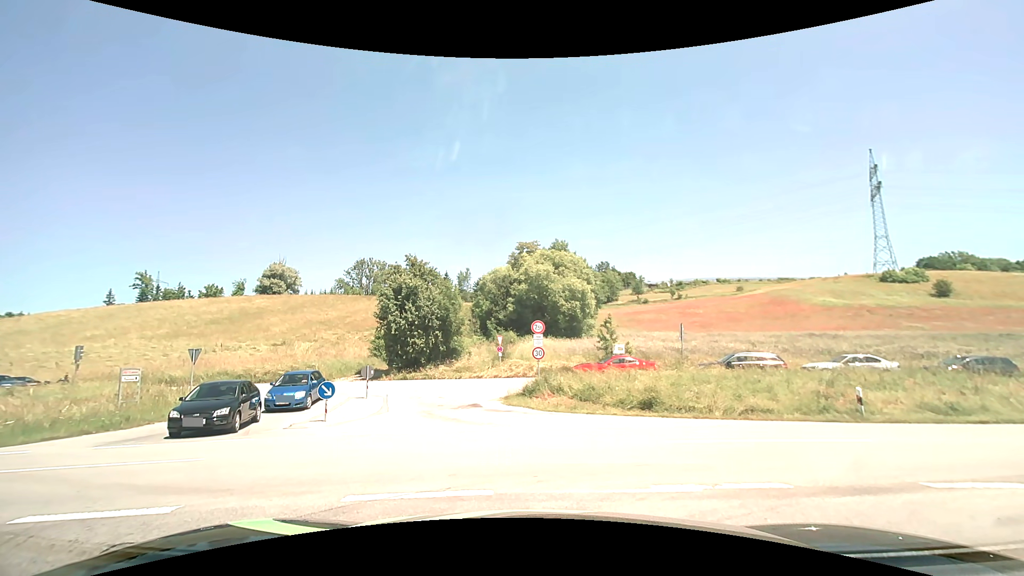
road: residential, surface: asphalt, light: Day
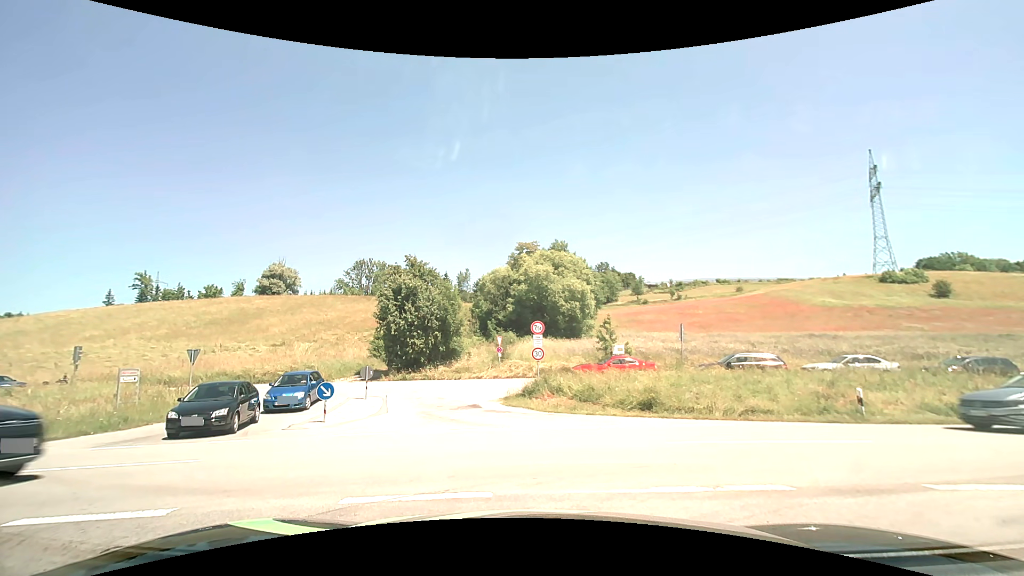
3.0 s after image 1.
(0.0, +0.1) m; 0°
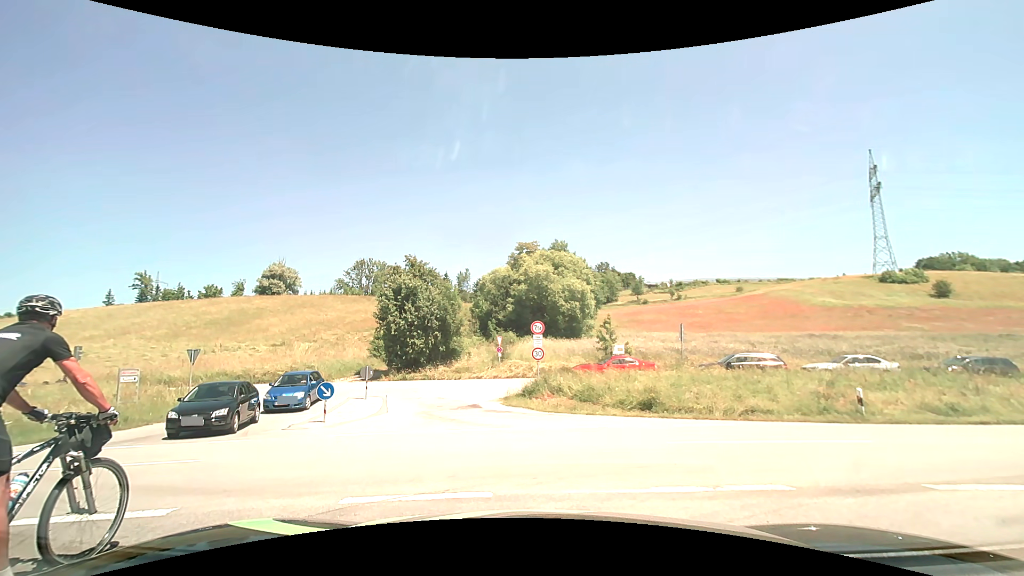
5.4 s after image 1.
(0.0, 0.0) m; 0°
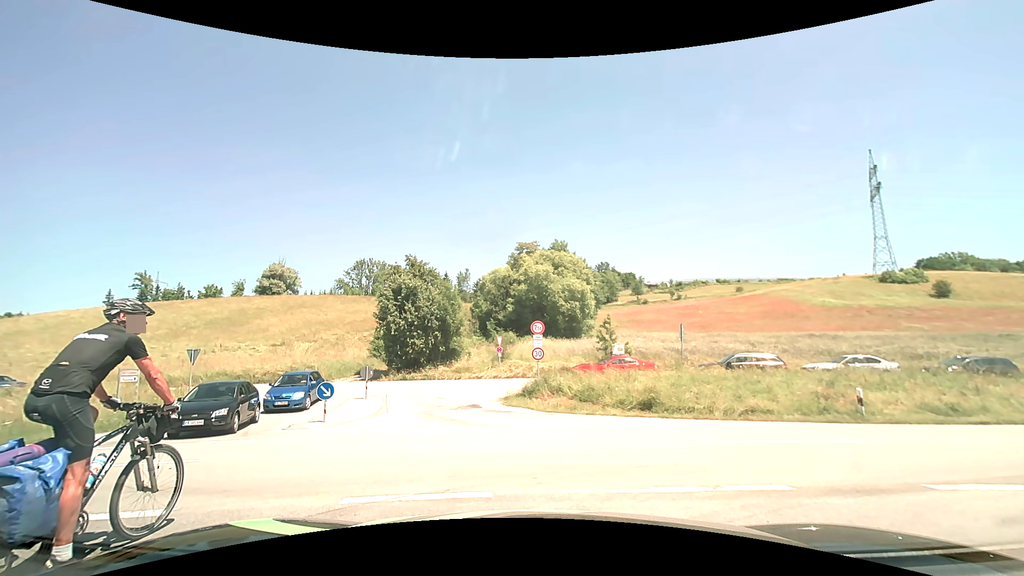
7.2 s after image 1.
(0.0, 0.0) m; 0°
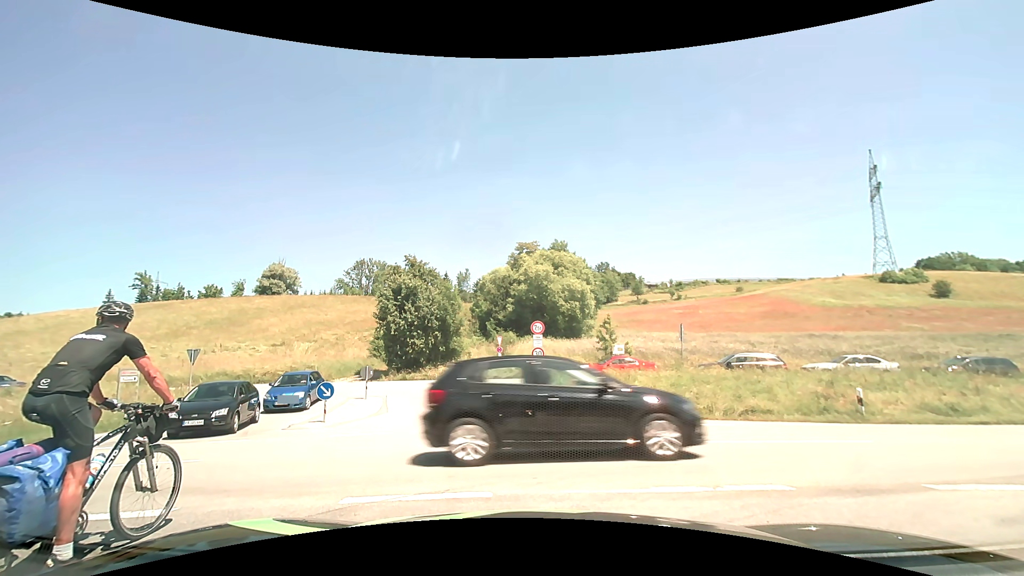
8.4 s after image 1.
(0.0, 0.0) m; 0°
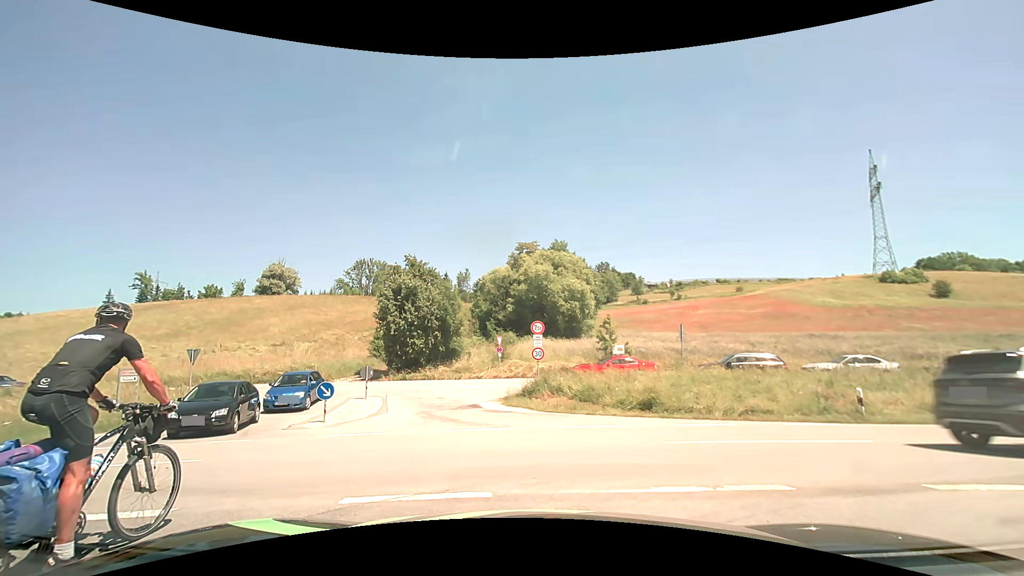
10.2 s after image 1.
(0.0, 0.0) m; 0°
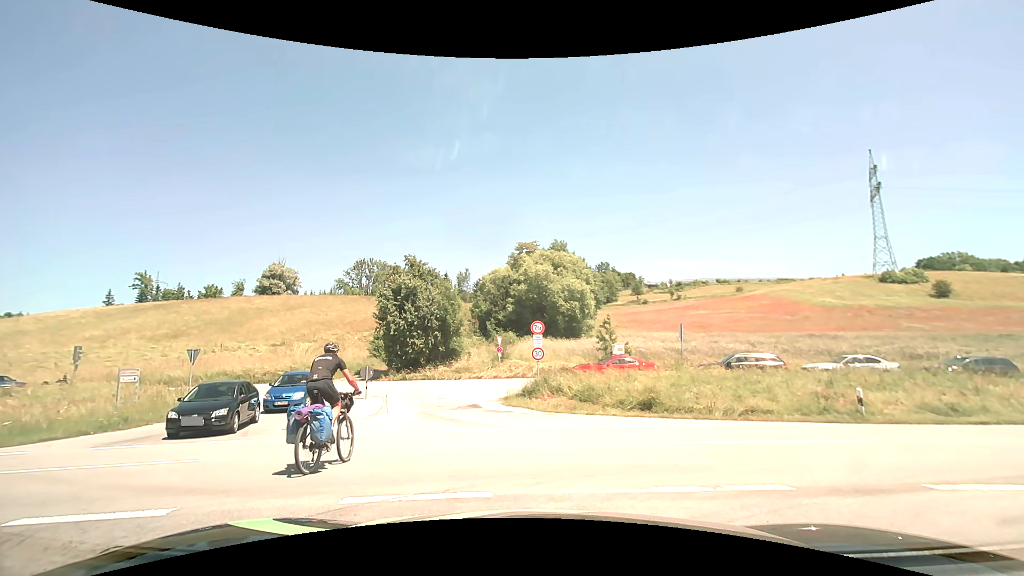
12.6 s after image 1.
(0.0, 0.0) m; 0°
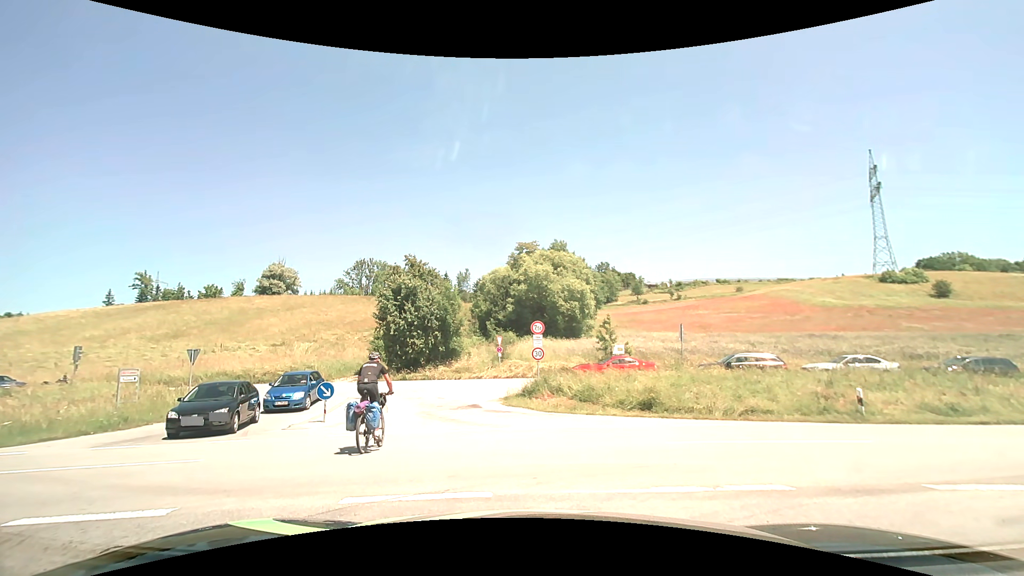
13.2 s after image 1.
(0.0, 0.0) m; 0°
(+4, +9) (+13, +12) (+23, +13) (+33, +15) (+43, +16) (+53, +18) (+63, +20) (+73, +21) (+83, +23) (+92, +24) m
